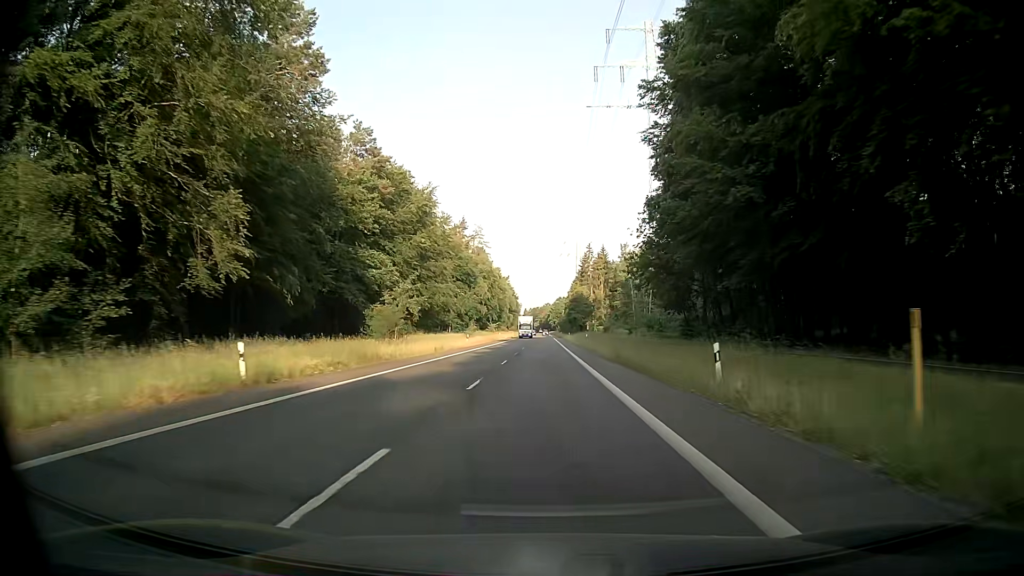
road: secondary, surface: asphalt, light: Day
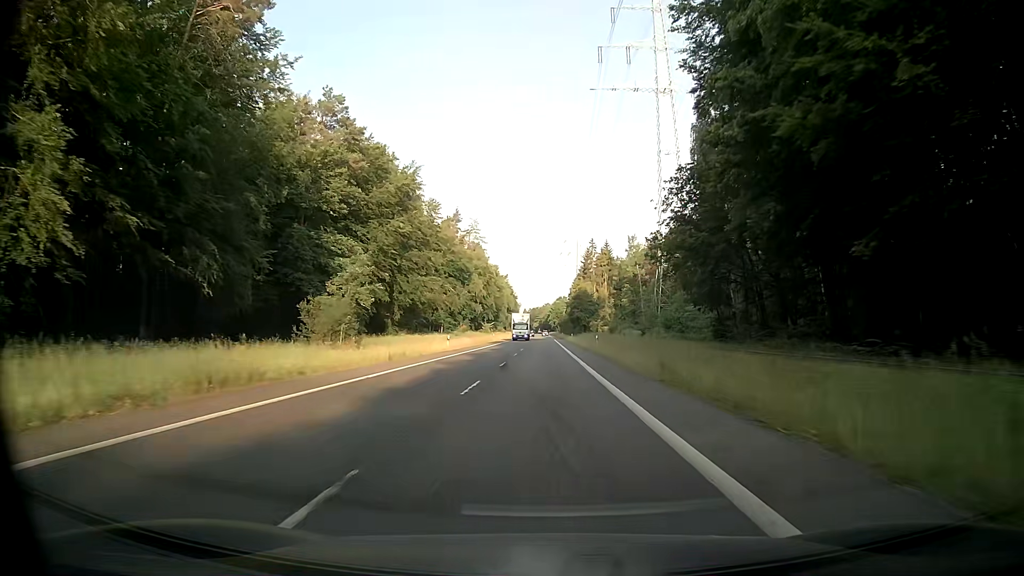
(0.0, +13.1) m; 0°
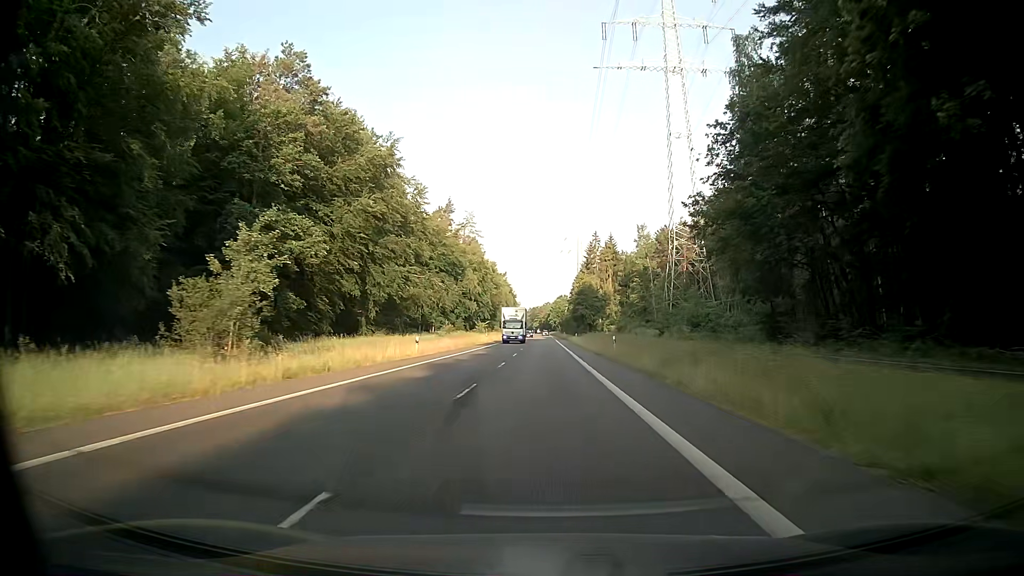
(0.0, +13.1) m; 0°
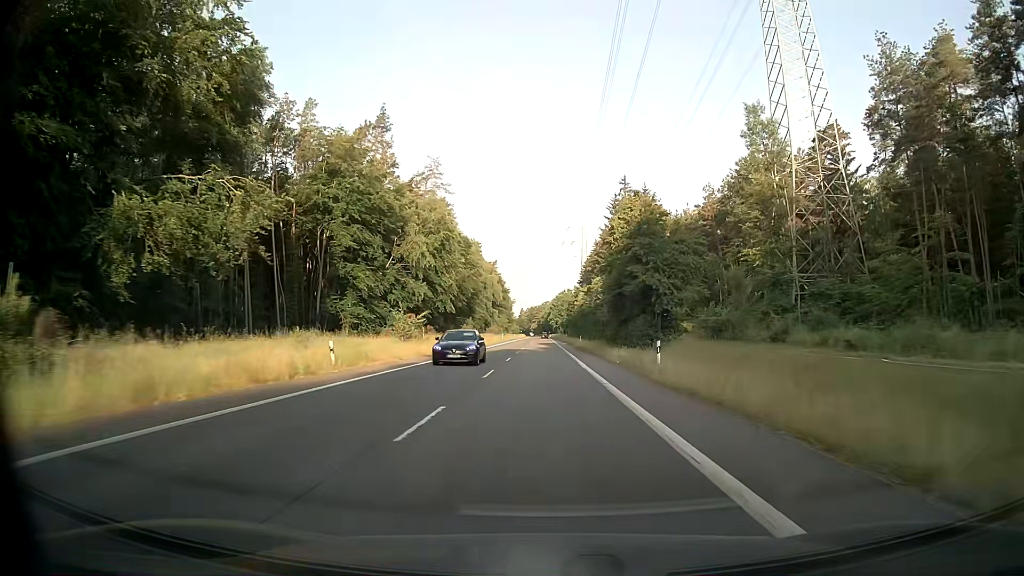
(+0.1, +65.5) m; 0°
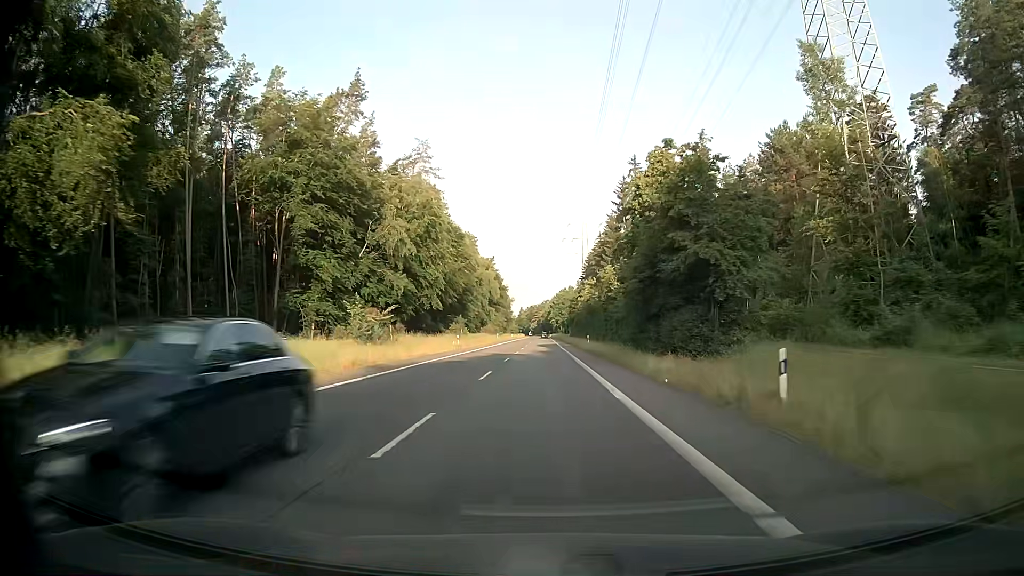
(+0.1, +13.1) m; 0°
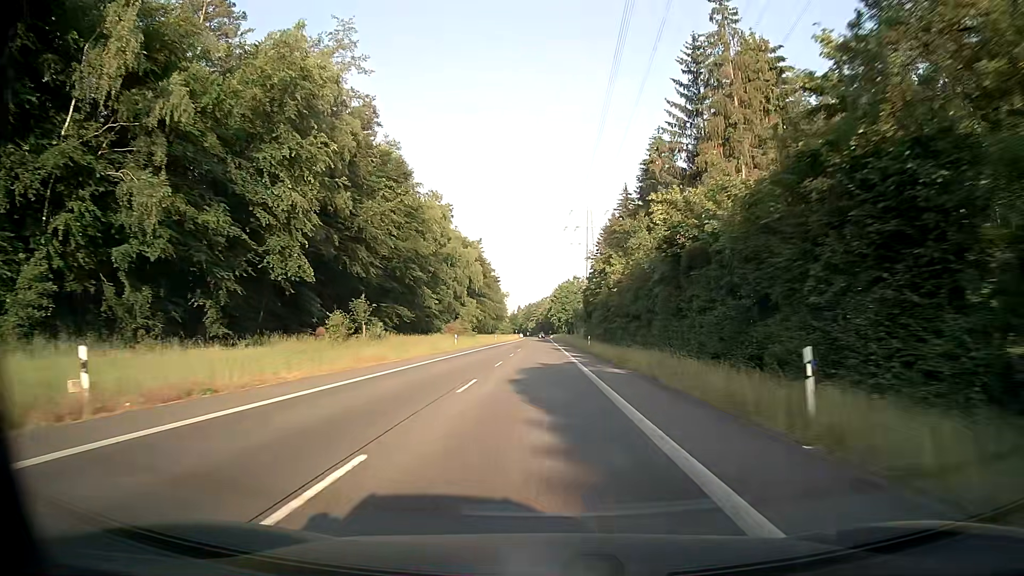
(+0.2, +52.2) m; 0°
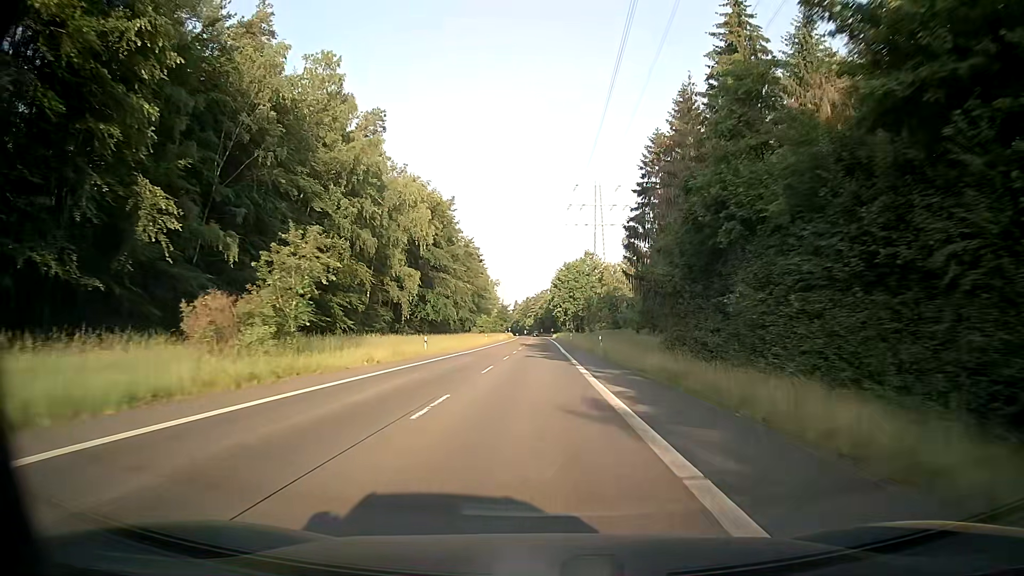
(+0.3, +65.0) m; 0°
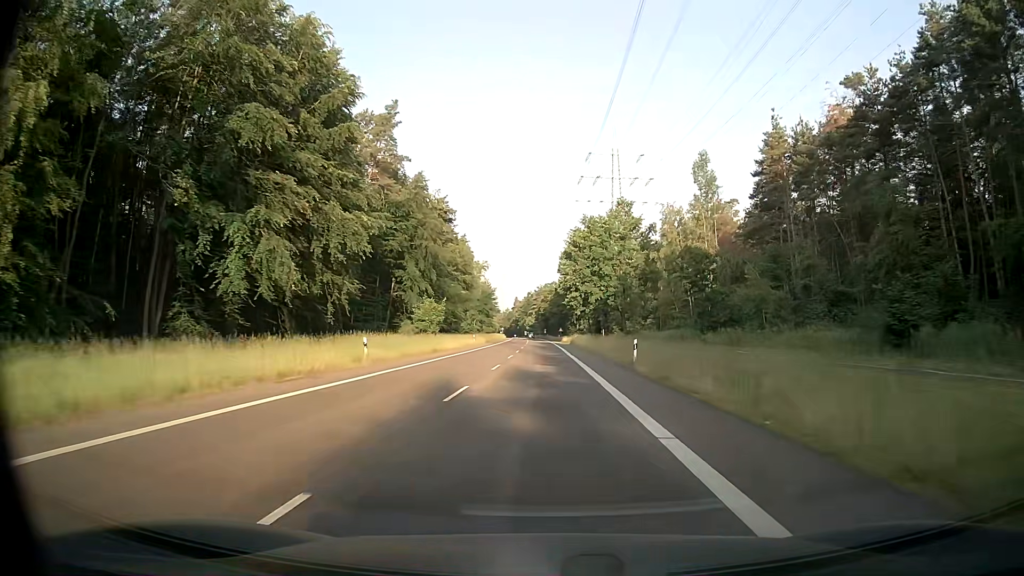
(+0.1, +64.9) m; 0°
(0, +10) (0, +20) (0, +30) (0, +40) (0, +50) (0, +60) (0, +70) (0, +80) (-1, +90) (-1, +100) m
